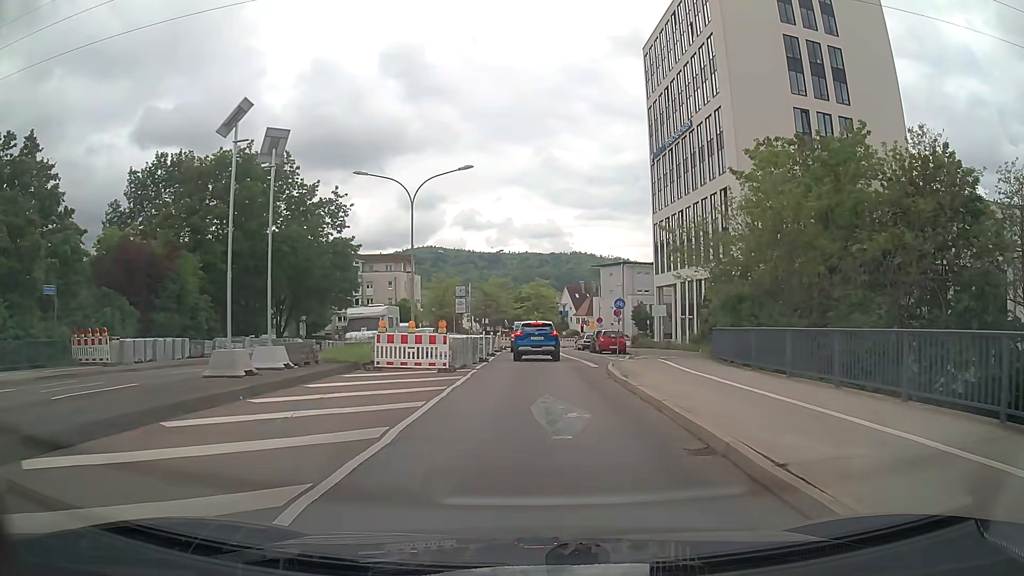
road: tertiary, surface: asphalt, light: Day
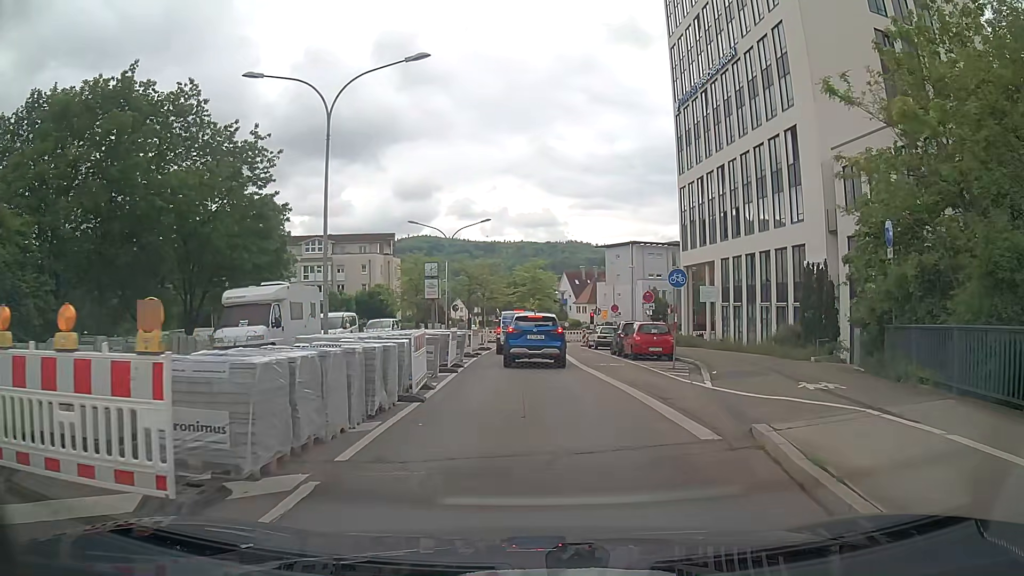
(0.0, +14.3) m; 0°
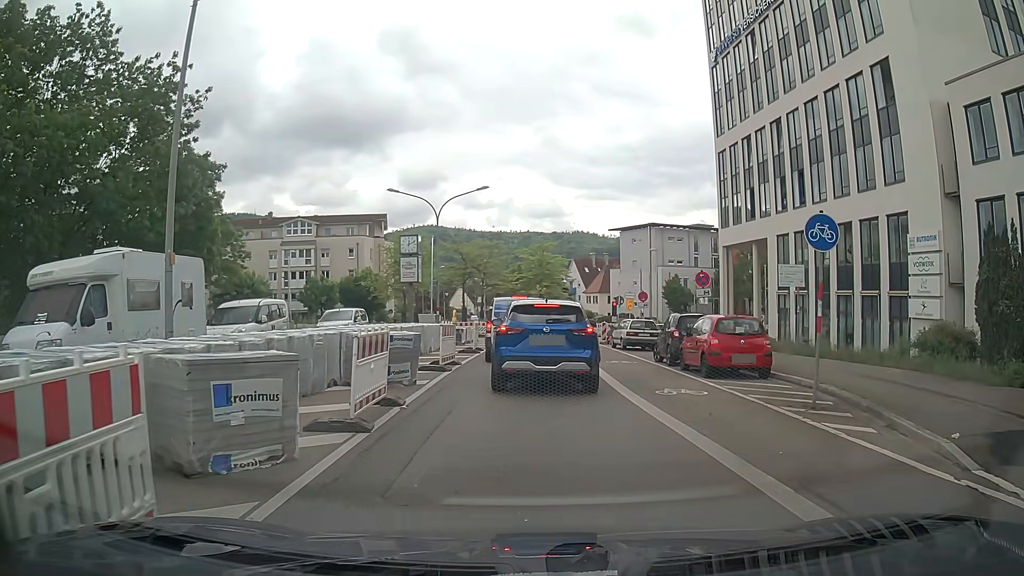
(0.0, +9.9) m; -2°
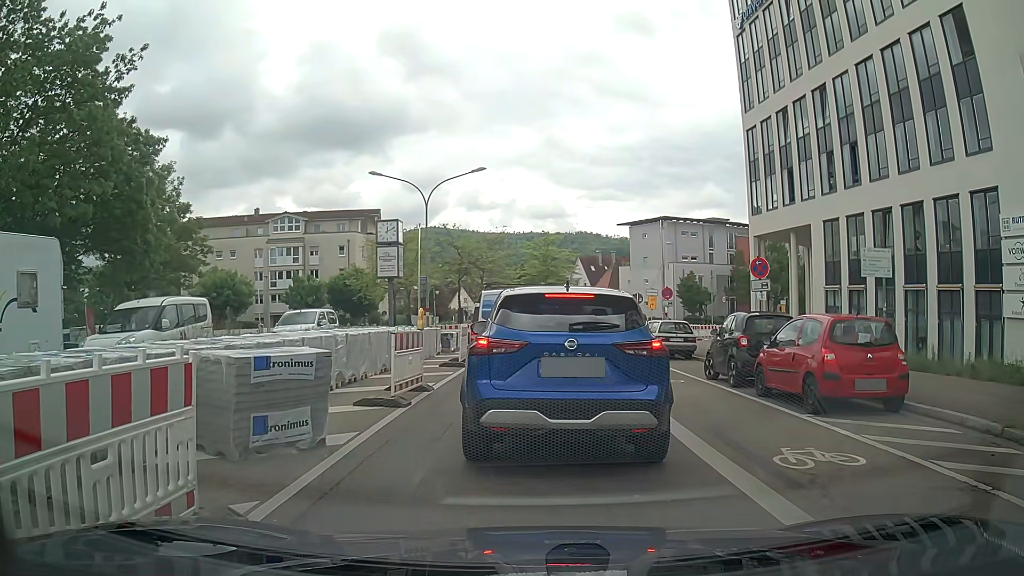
(+0.1, +5.8) m; 0°
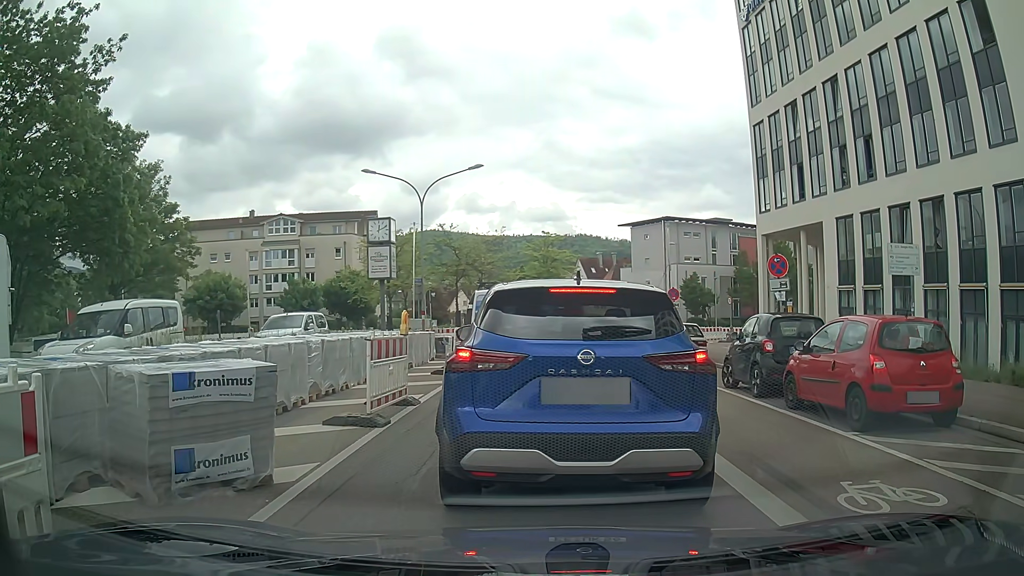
(0.0, +1.4) m; 0°
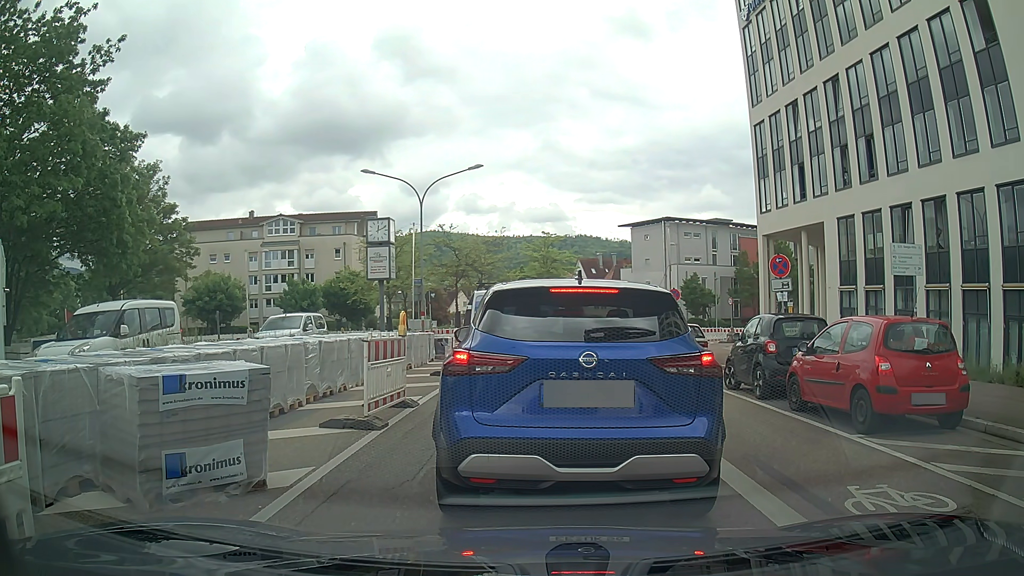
(0.0, +0.2) m; 0°
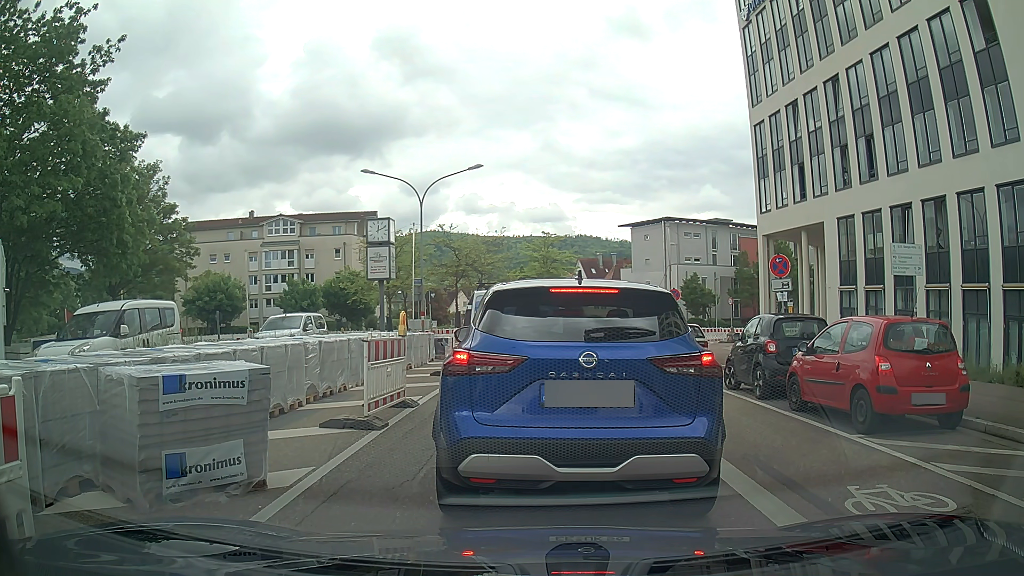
(0.0, 0.0) m; 0°
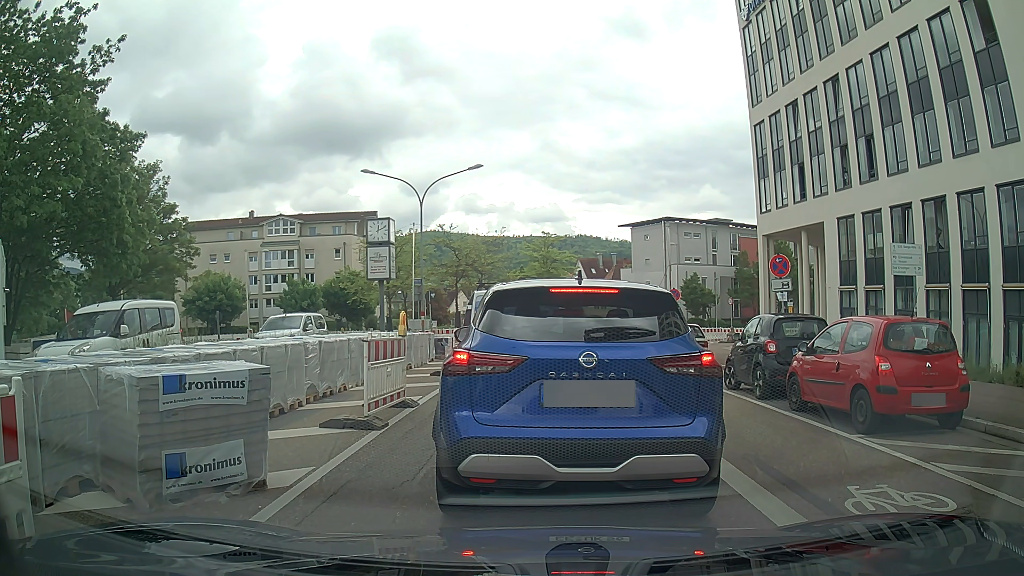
(0.0, 0.0) m; 0°
